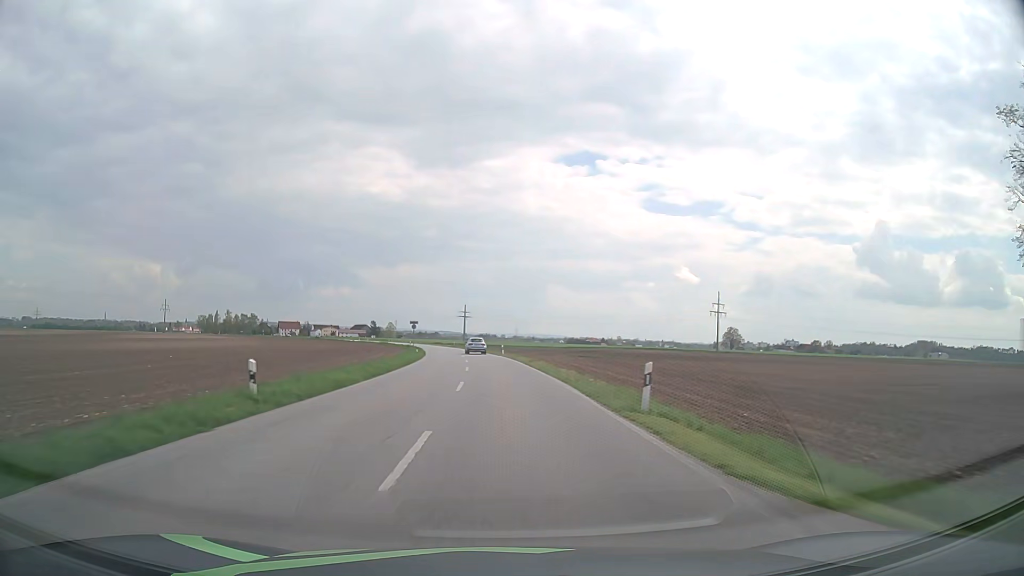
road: secondary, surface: asphalt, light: Day
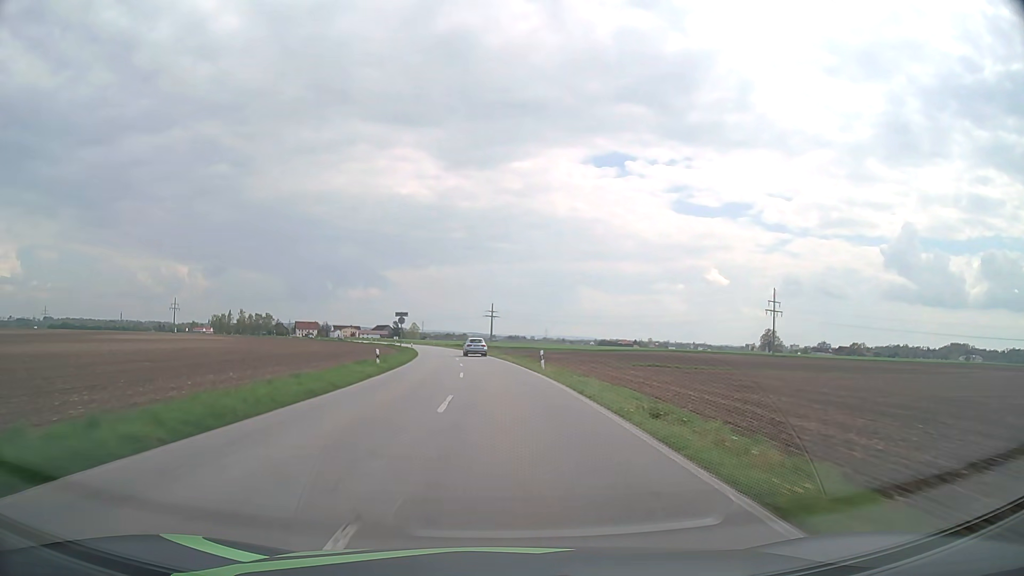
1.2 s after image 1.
(-0.6, +29.2) m; -2°
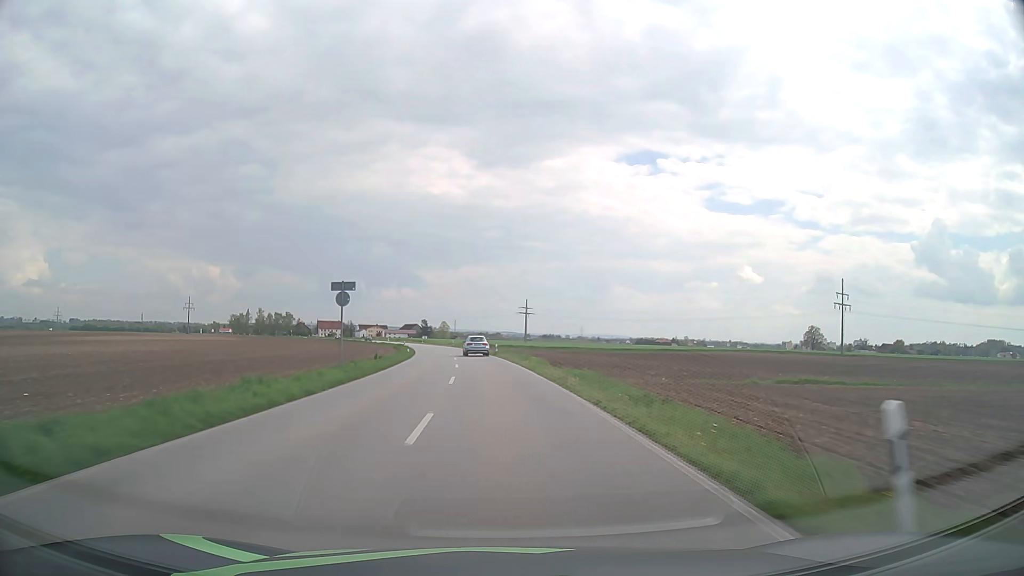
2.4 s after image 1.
(-0.6, +28.3) m; -3°
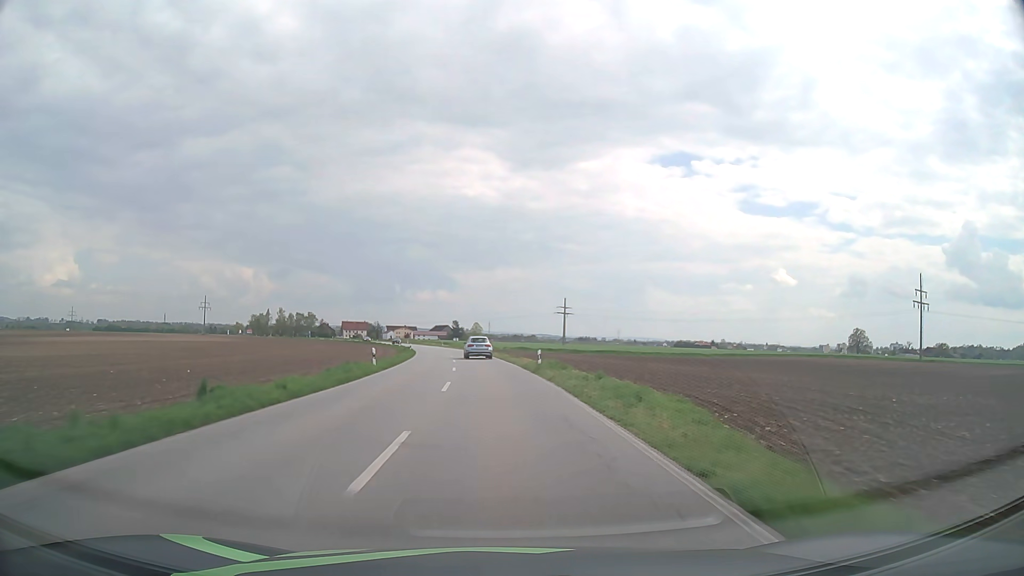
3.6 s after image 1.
(-0.8, +27.2) m; -3°
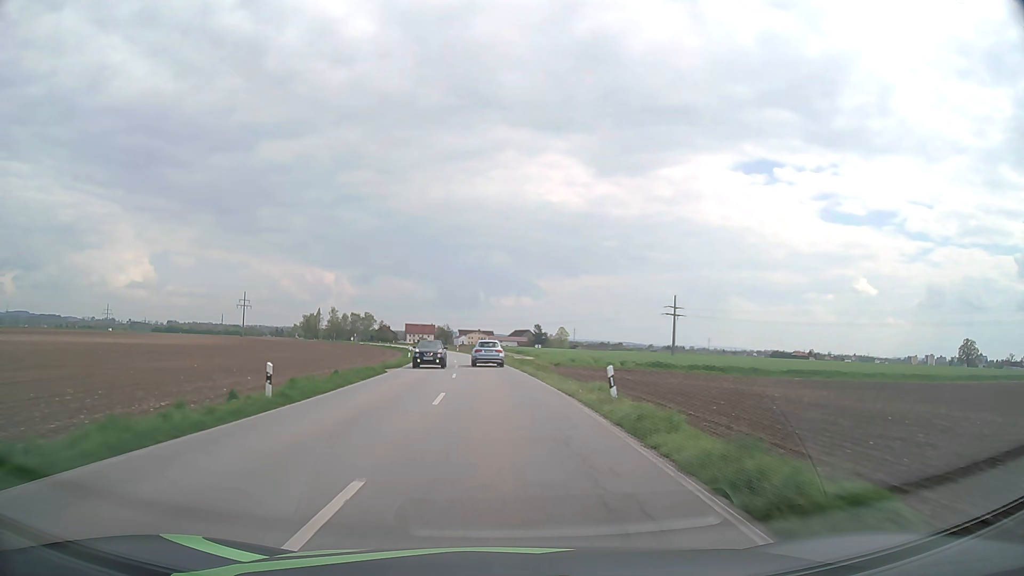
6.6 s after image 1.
(-3.9, +63.7) m; -7°
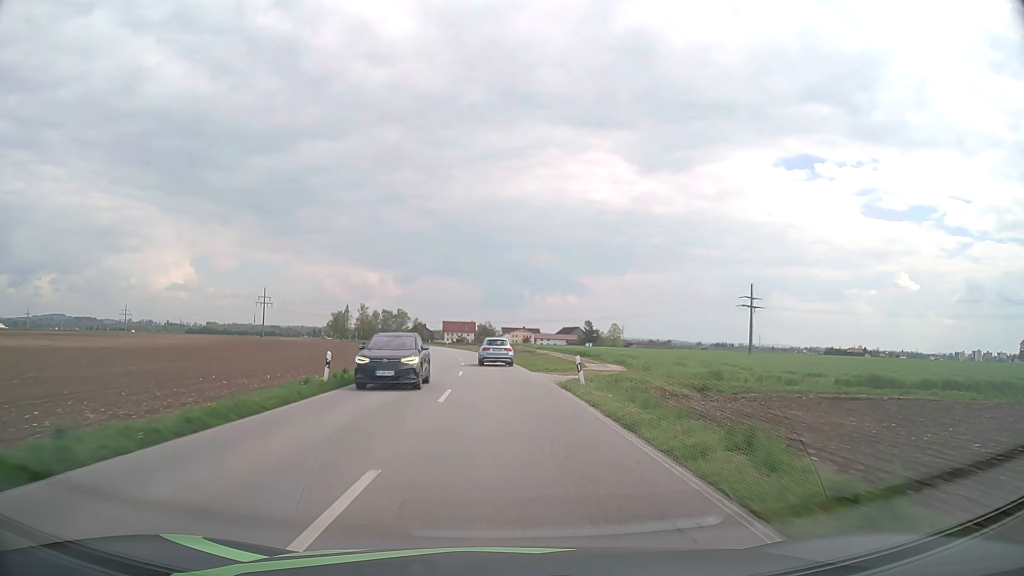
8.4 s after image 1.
(-1.2, +36.0) m; -4°
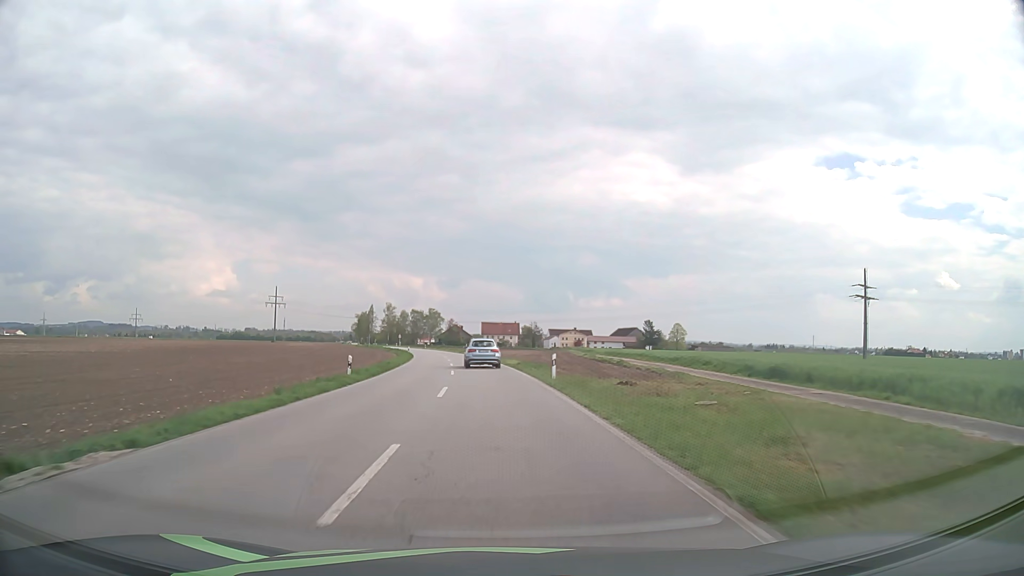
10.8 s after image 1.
(-1.6, +46.4) m; -4°
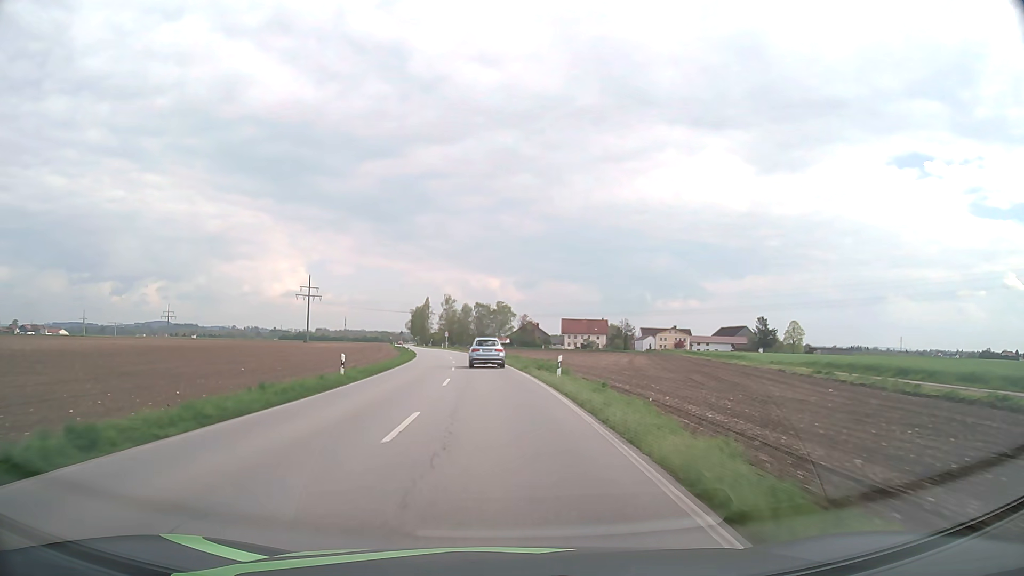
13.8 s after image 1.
(-3.0, +56.7) m; -6°
(0, +10) (0, +20) (-1, +30) (-2, +40) (-2, +50) (-3, +60) (-5, +70) (-6, +80) (-7, +90) (-9, +99) m
